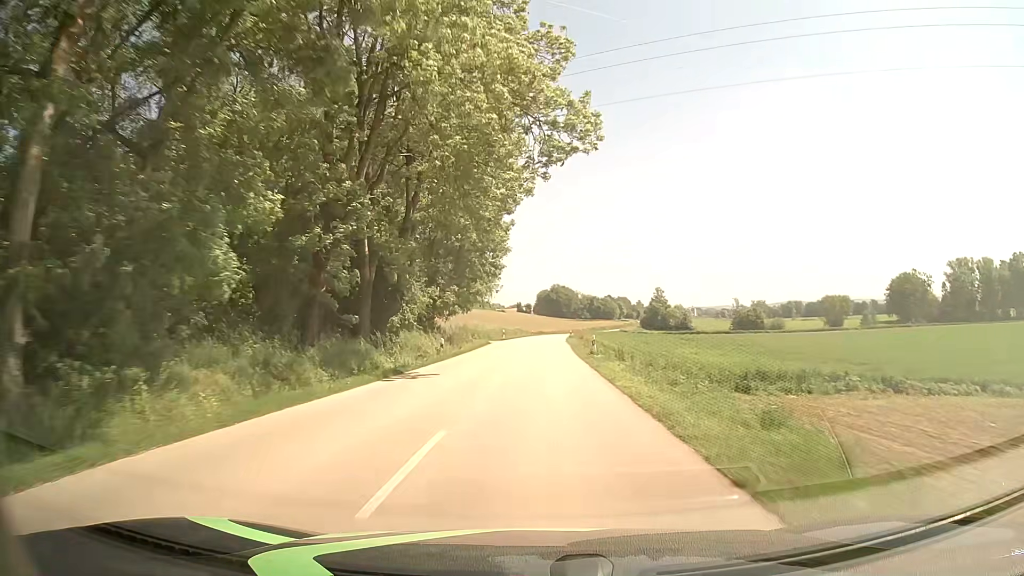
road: secondary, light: Day
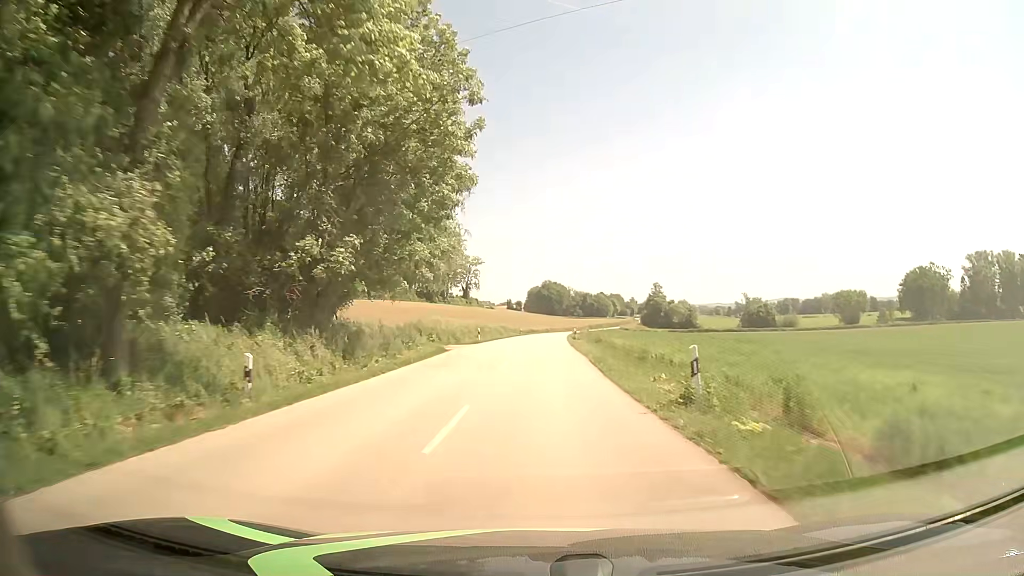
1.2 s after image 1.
(0.0, +21.9) m; 0°
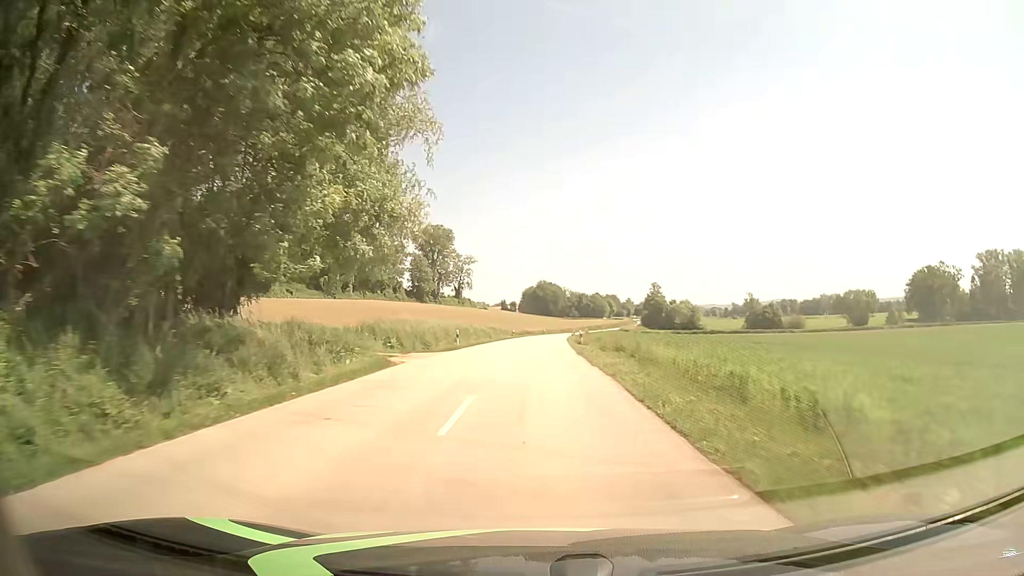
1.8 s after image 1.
(0.0, +11.1) m; 0°
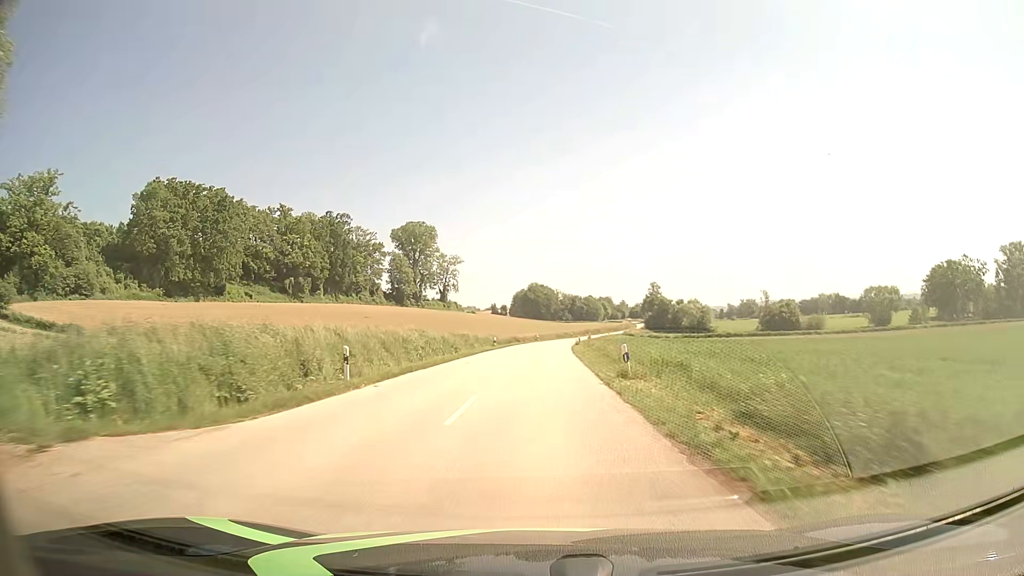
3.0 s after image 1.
(+0.2, +22.4) m; +1°
